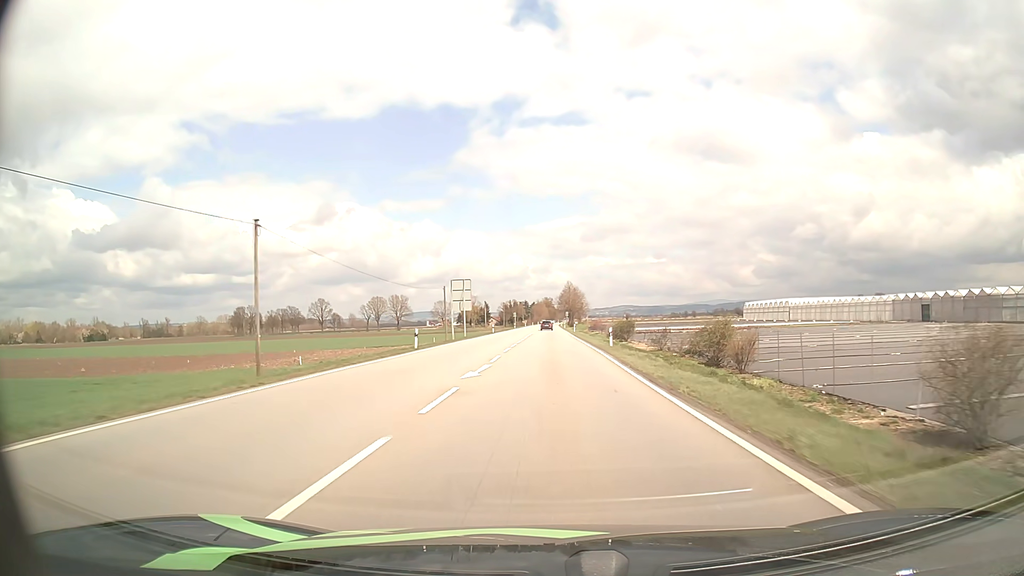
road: primary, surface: asphalt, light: Day
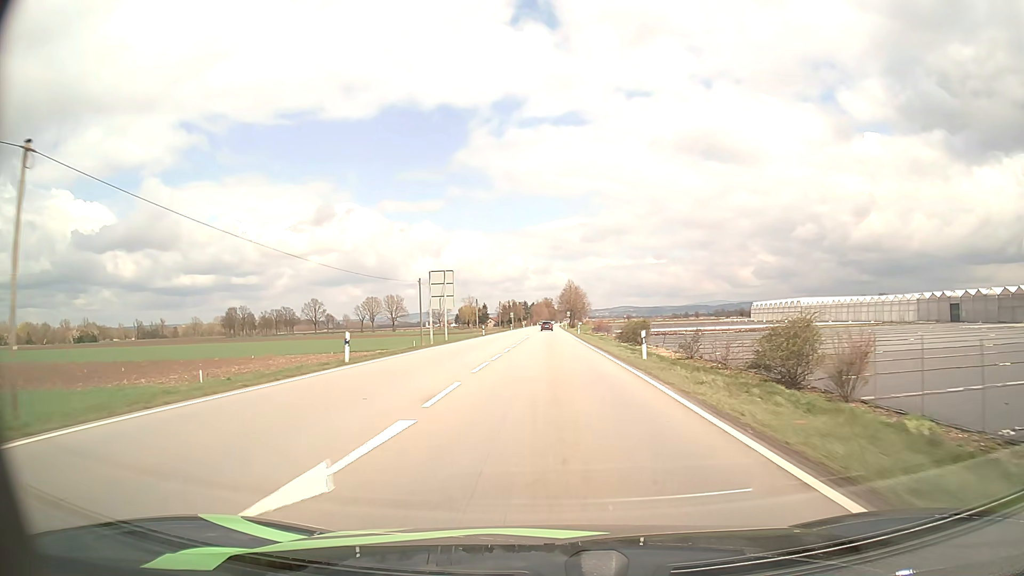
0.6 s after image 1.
(0.0, +12.2) m; 0°
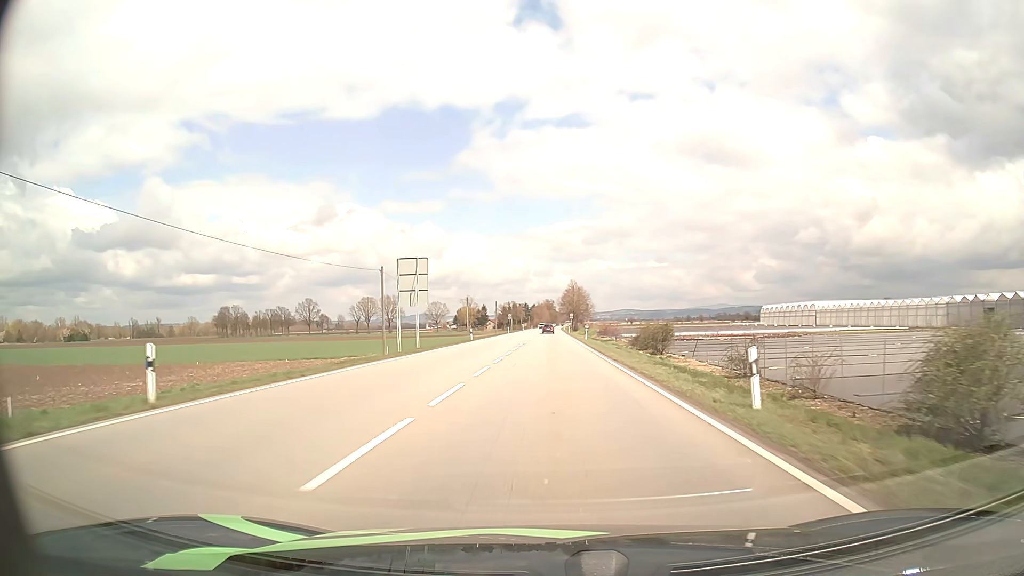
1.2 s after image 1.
(0.0, +12.3) m; 0°
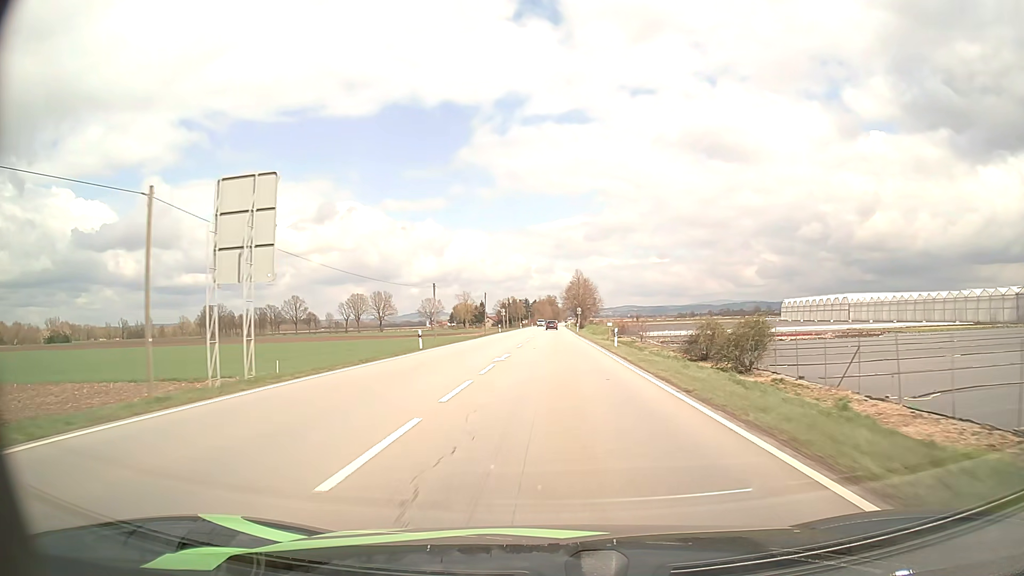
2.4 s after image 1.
(0.0, +24.6) m; 0°
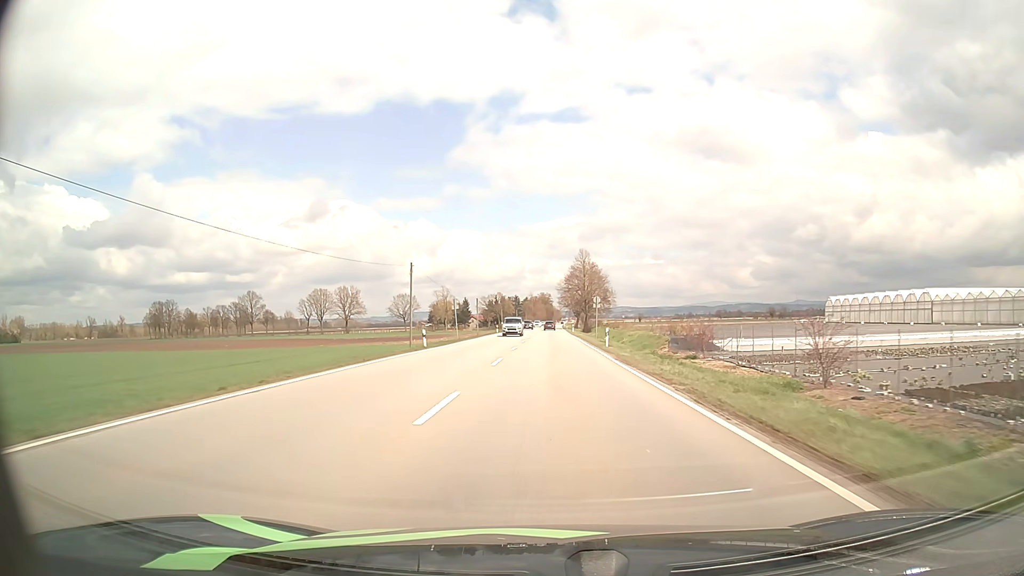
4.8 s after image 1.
(+0.1, +50.5) m; 0°
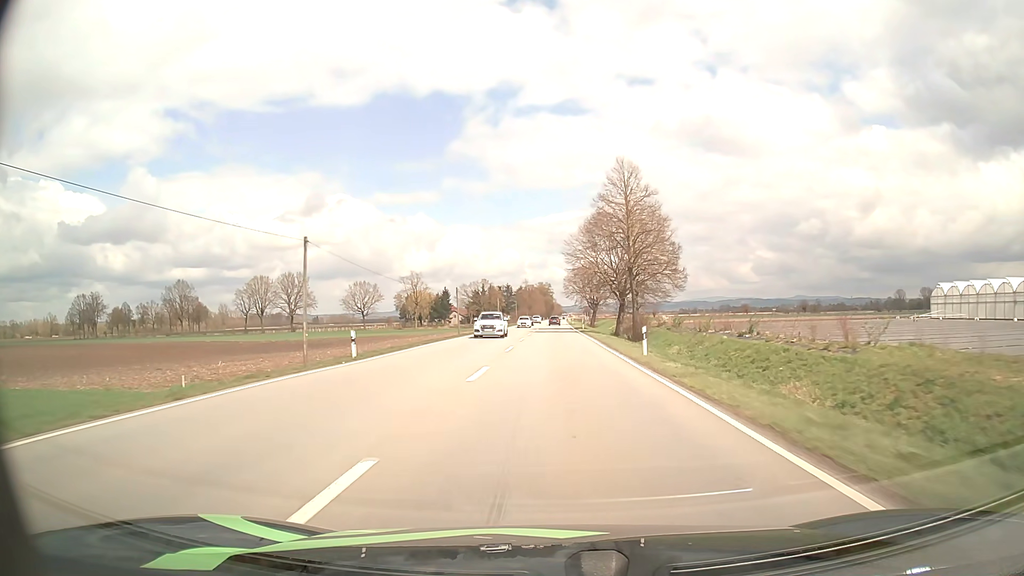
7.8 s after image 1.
(0.0, +66.9) m; 0°
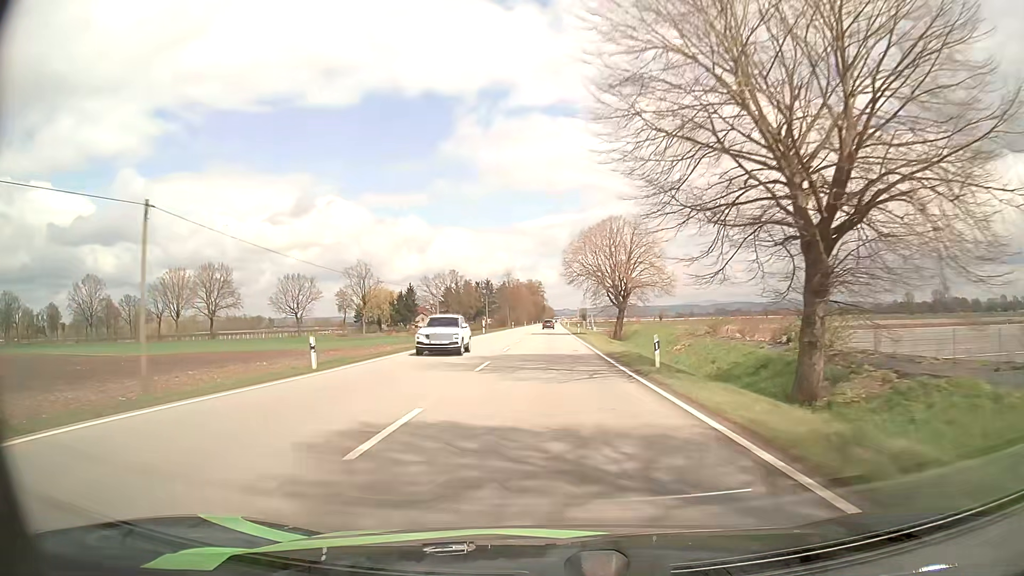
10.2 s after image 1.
(+0.5, +55.6) m; +1°
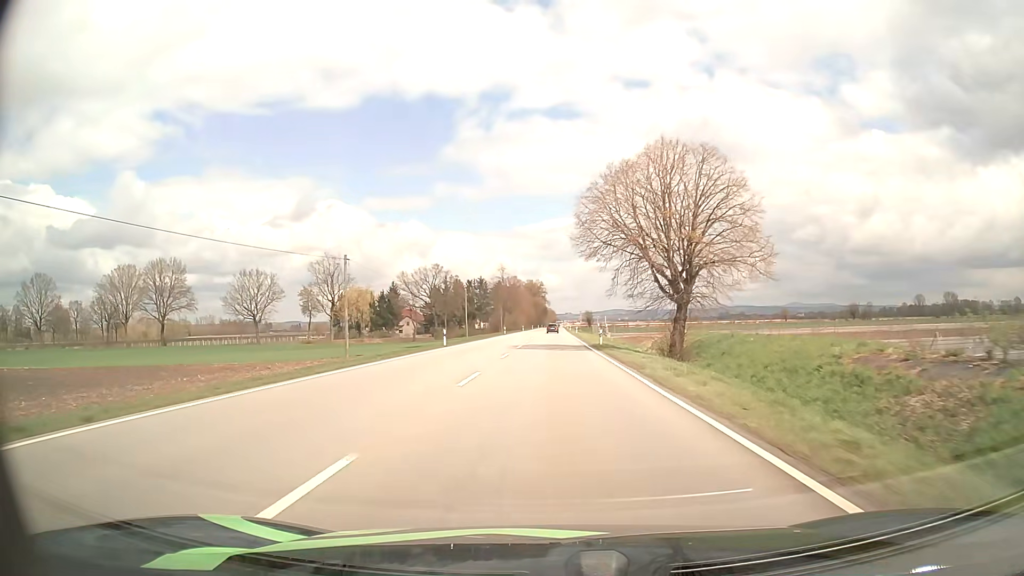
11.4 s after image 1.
(0.0, +28.0) m; 0°
(0, +10) (0, +20) (0, +30) (0, +40) (0, +50) (0, +60) (0, +70) (0, +80) (0, +90) (+1, +100) m
